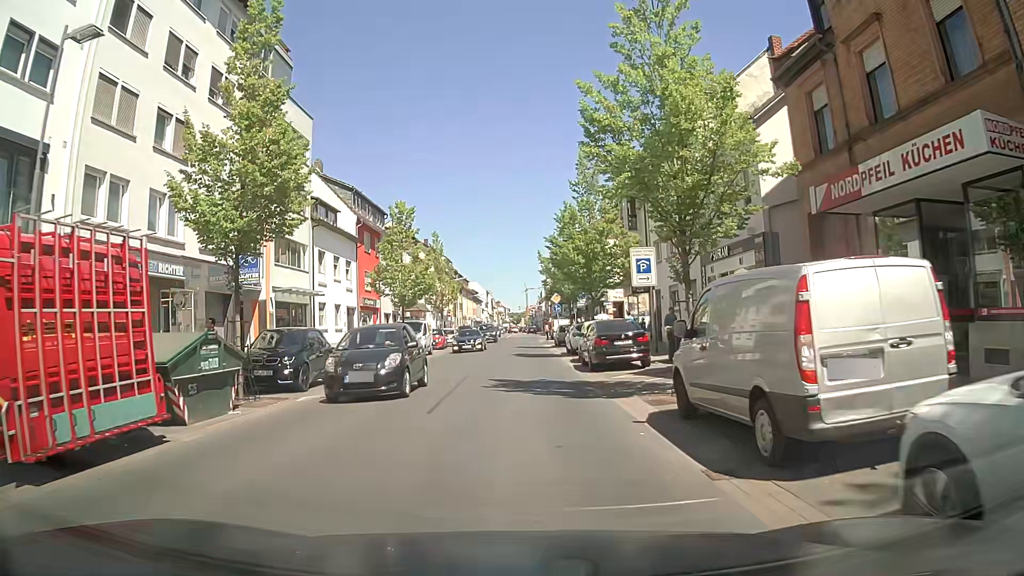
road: secondary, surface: asphalt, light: Day
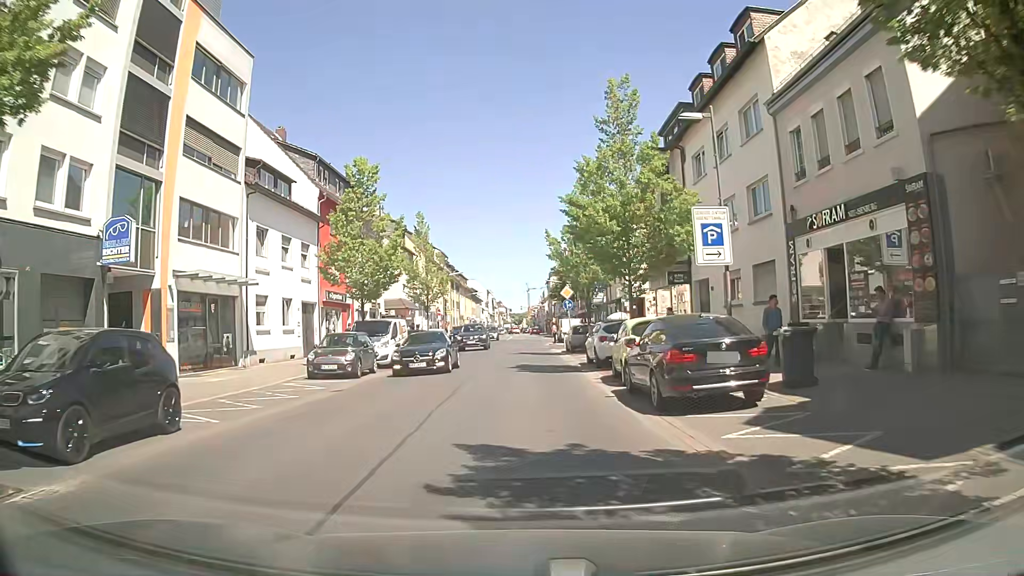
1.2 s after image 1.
(+0.1, +9.6) m; 0°
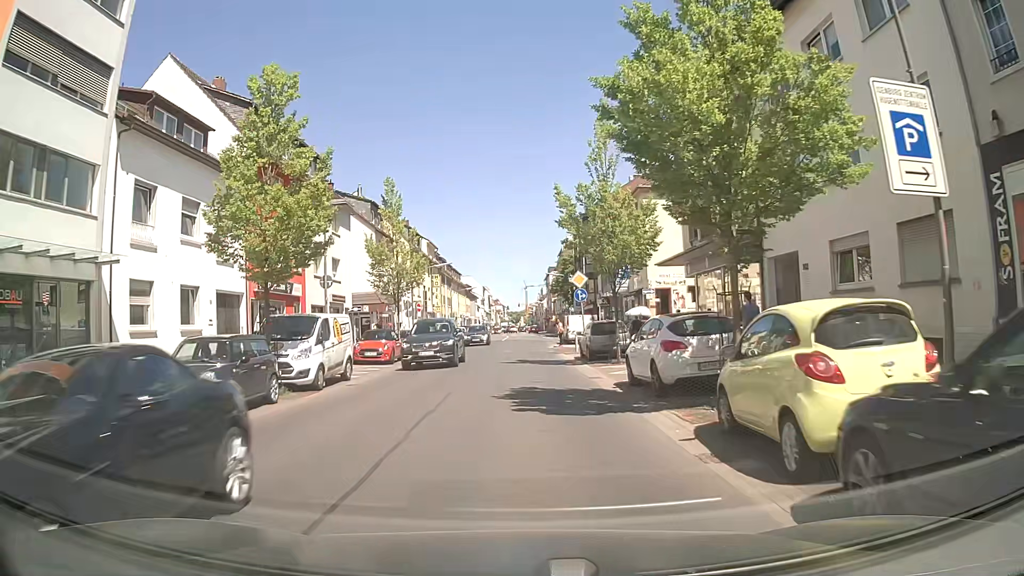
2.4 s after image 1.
(0.0, +9.9) m; 0°
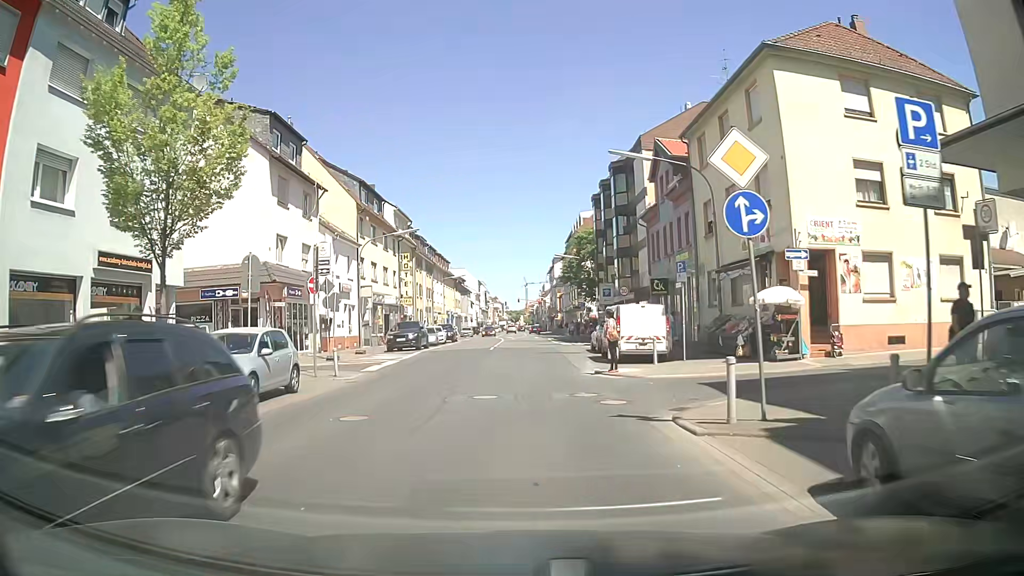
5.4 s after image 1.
(+0.1, +23.0) m; 0°
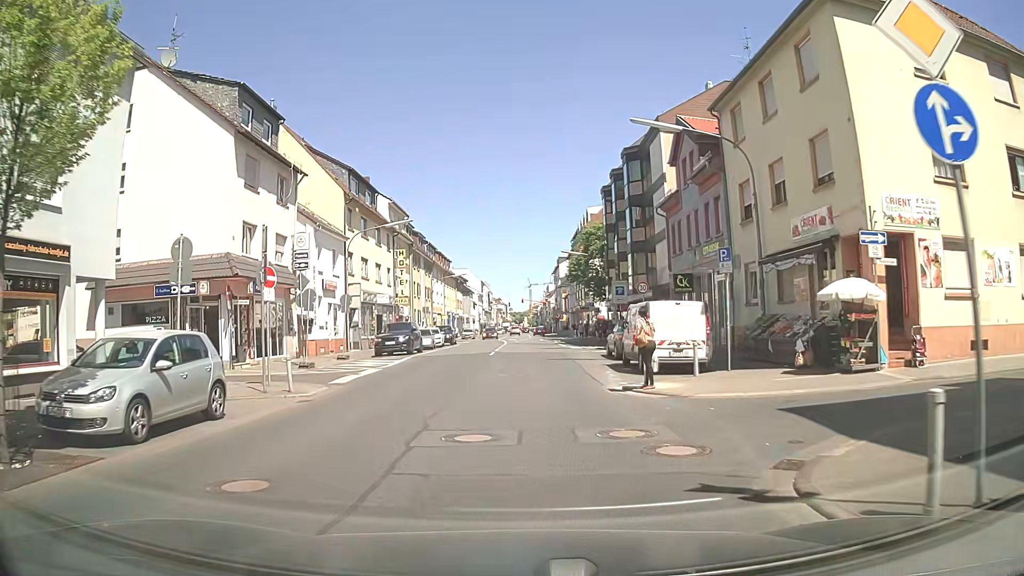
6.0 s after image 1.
(0.0, +4.5) m; -1°
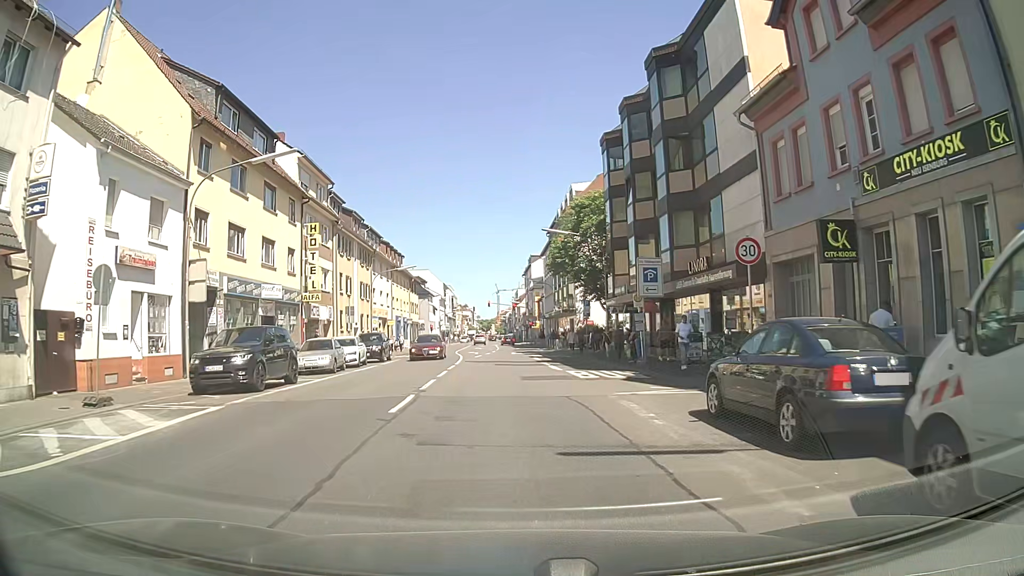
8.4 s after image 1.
(+0.4, +18.1) m; +4°
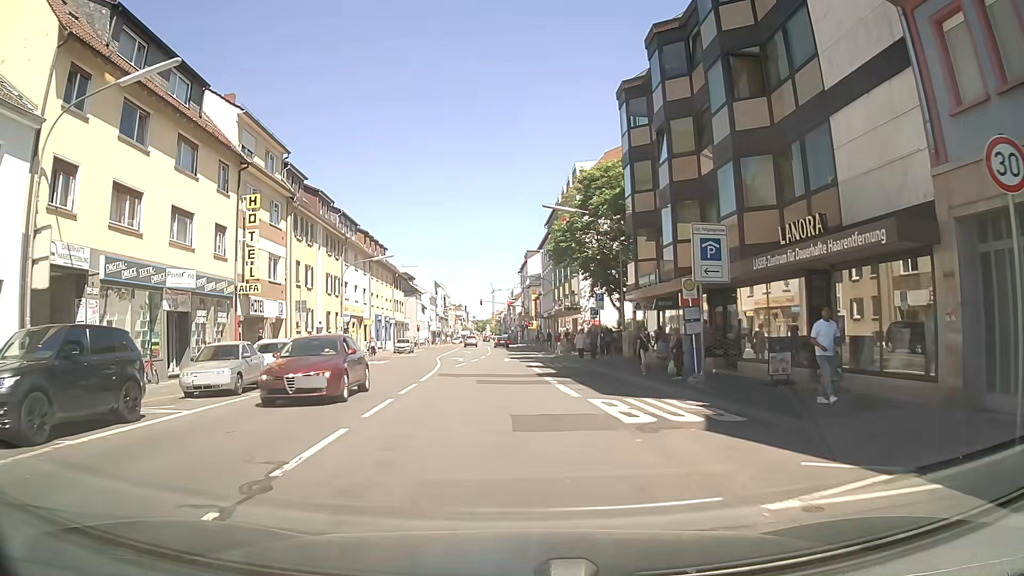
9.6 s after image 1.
(0.0, +8.9) m; 0°
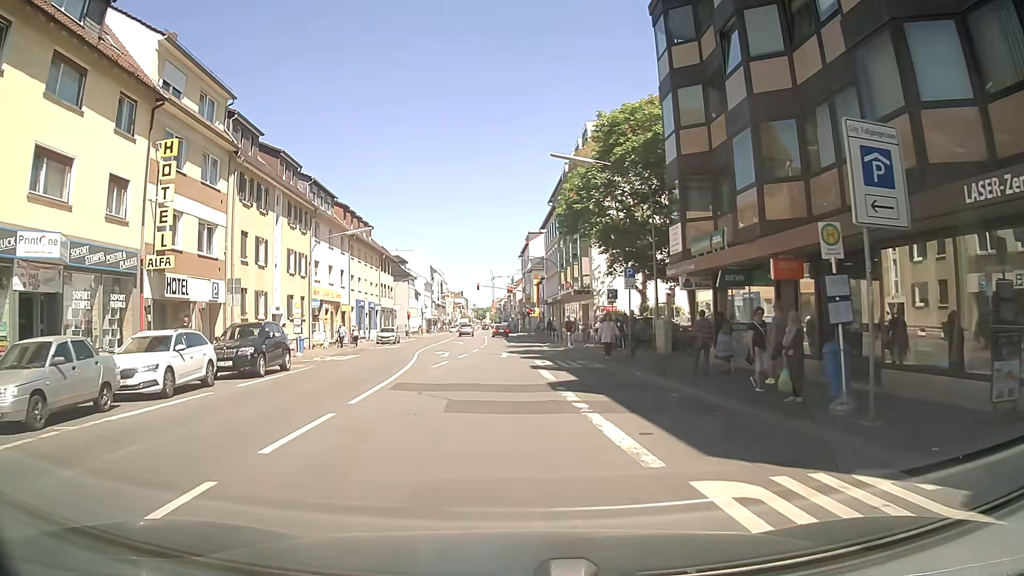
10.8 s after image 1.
(-0.1, +8.5) m; 0°
